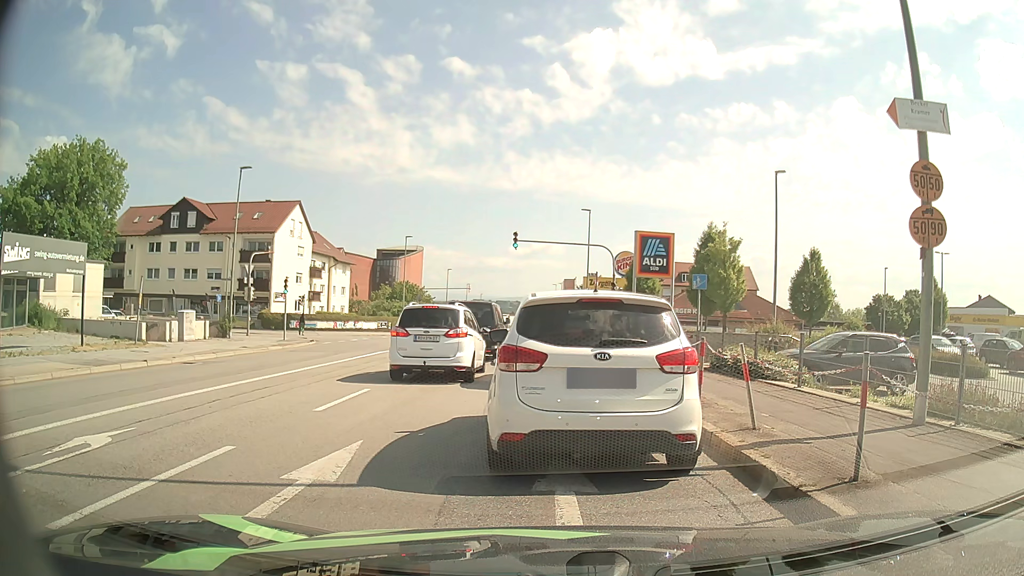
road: tertiary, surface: asphalt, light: Day
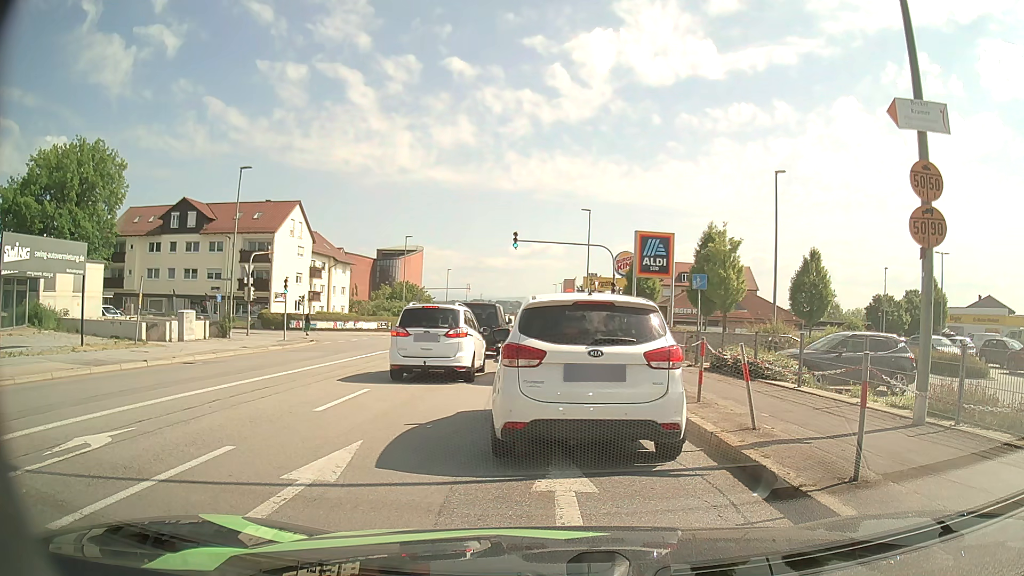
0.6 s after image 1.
(0.0, 0.0) m; 0°
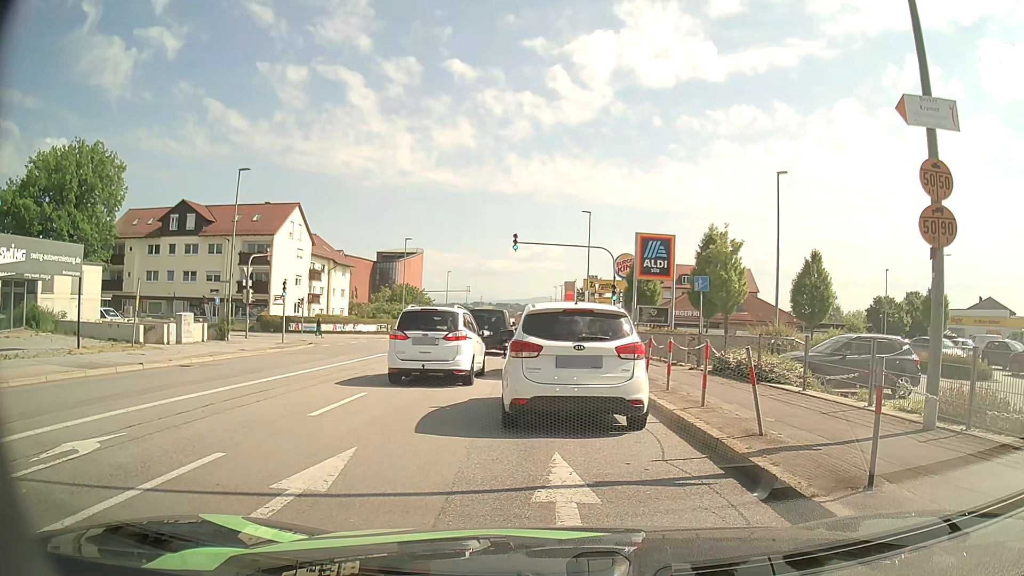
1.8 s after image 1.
(0.0, +0.2) m; 0°
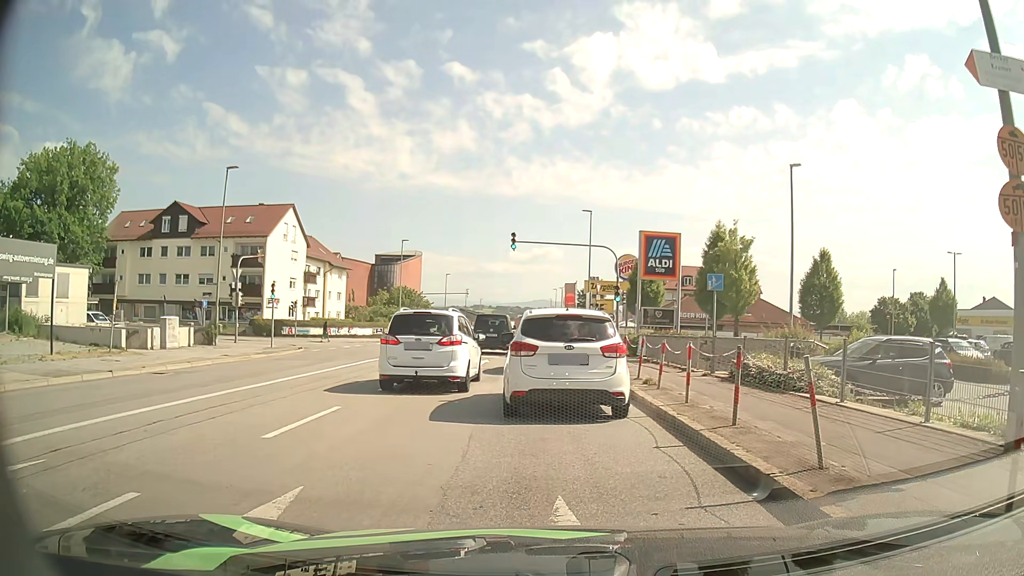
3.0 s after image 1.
(0.0, +1.8) m; -1°
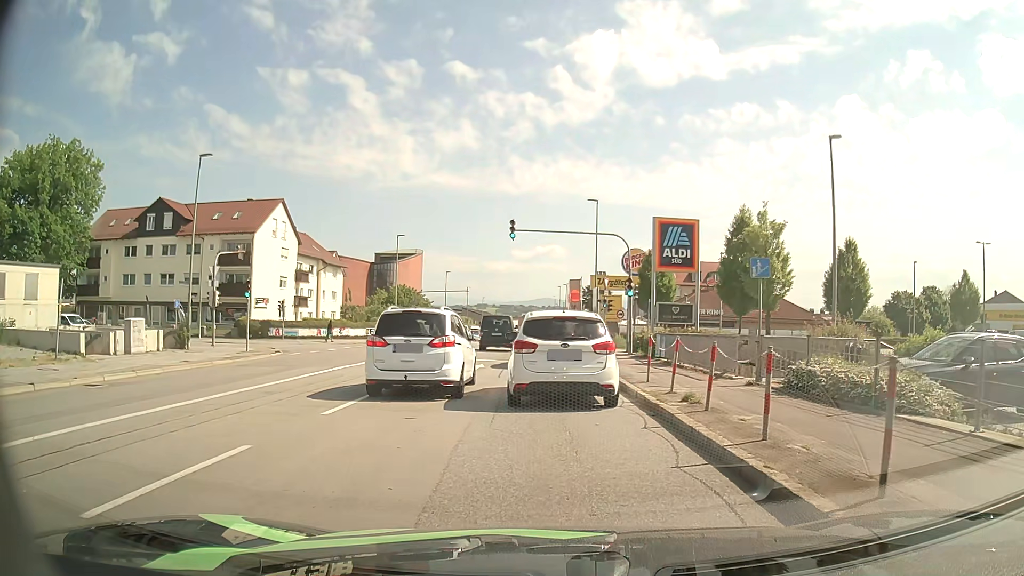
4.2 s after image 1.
(0.0, +3.8) m; 0°
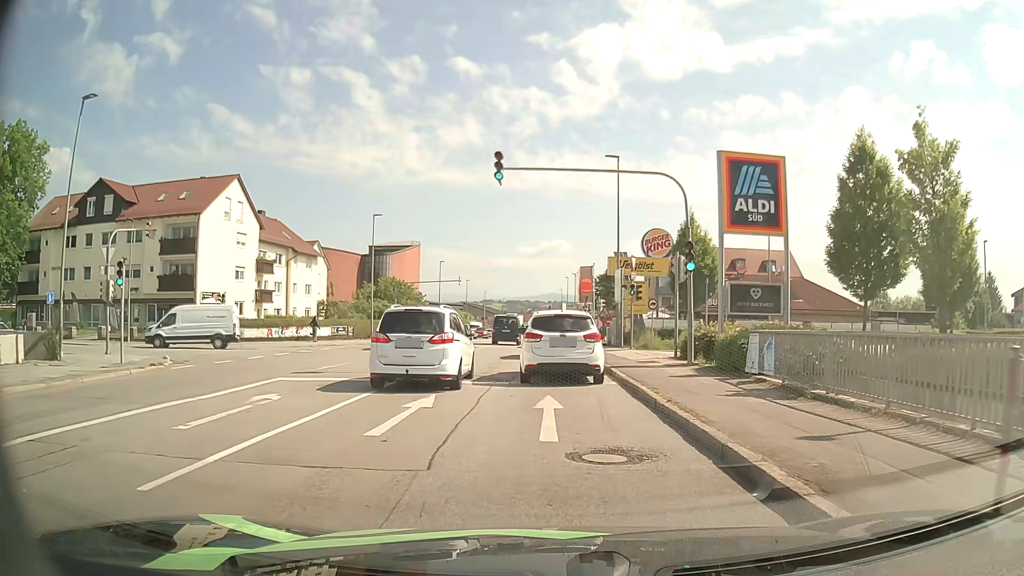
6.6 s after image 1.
(-0.1, +11.5) m; -1°
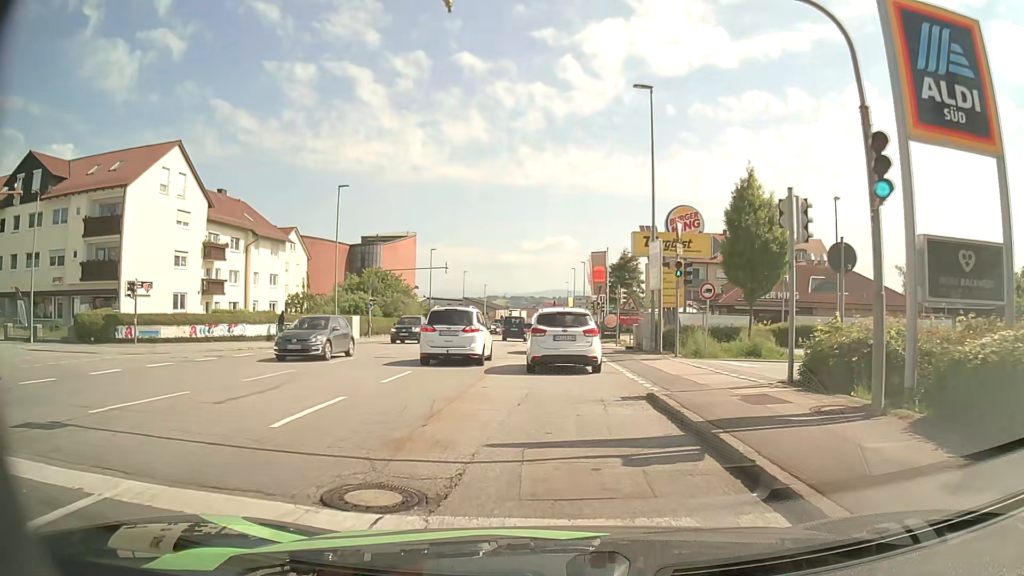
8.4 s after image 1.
(-0.1, +10.8) m; 0°
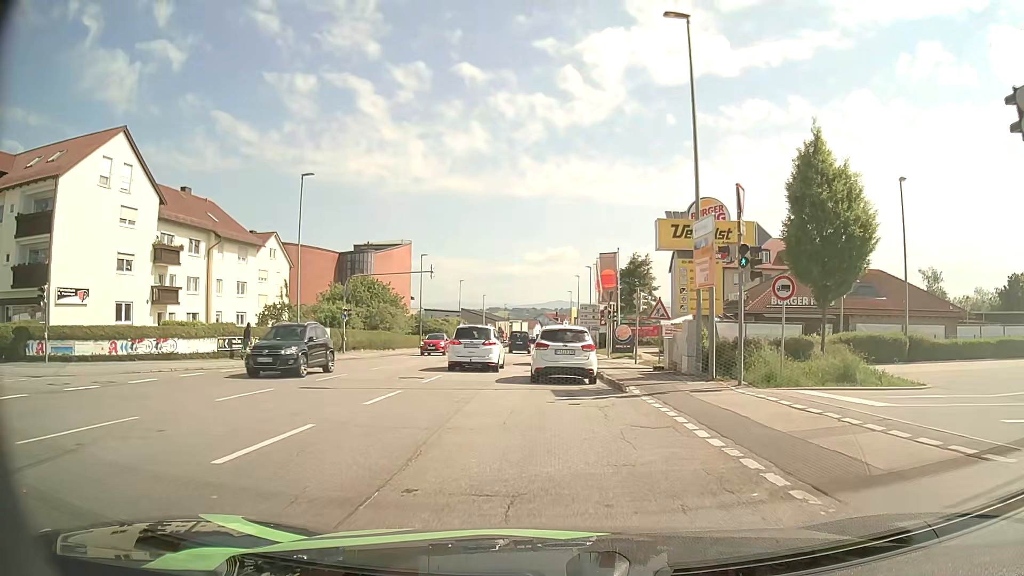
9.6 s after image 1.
(0.0, +7.4) m; -2°
